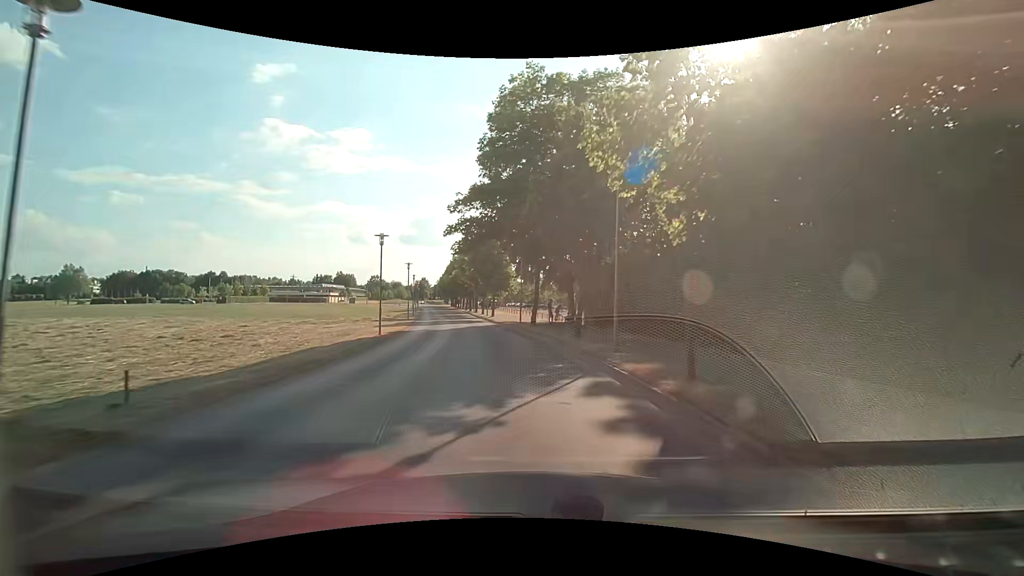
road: tertiary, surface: asphalt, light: Day
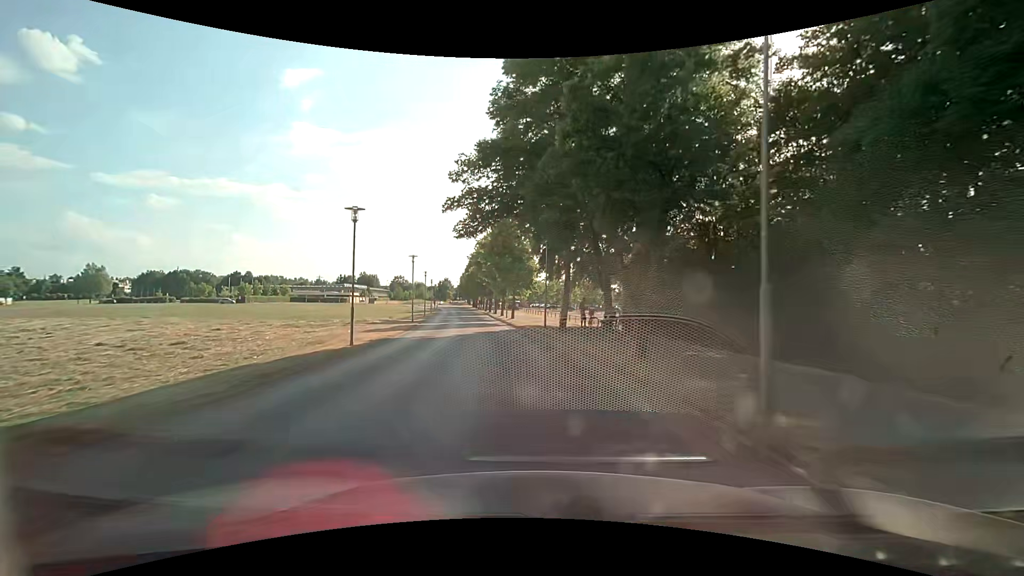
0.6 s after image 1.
(-0.2, +7.1) m; -2°
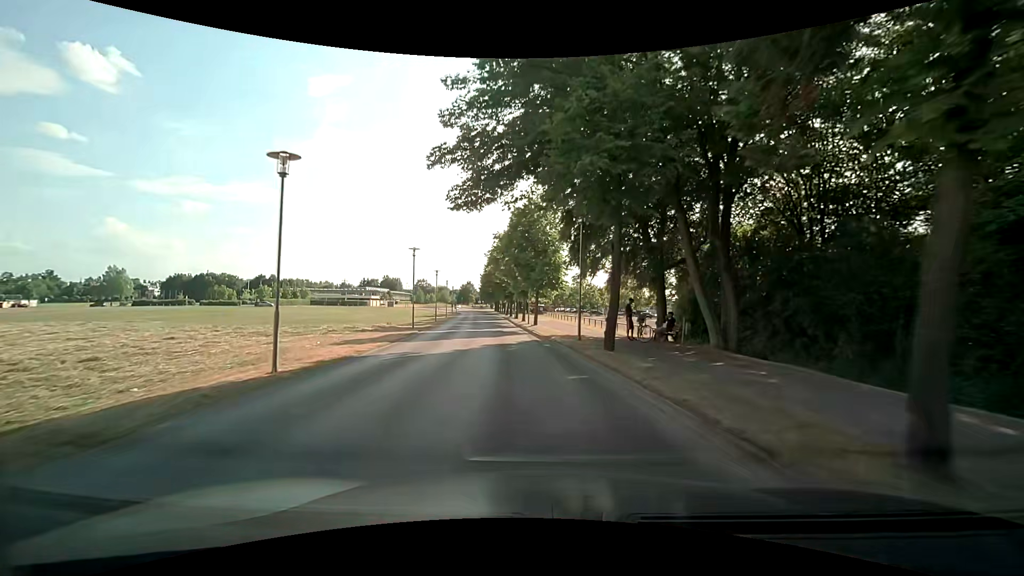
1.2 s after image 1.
(-0.2, +7.1) m; -3°
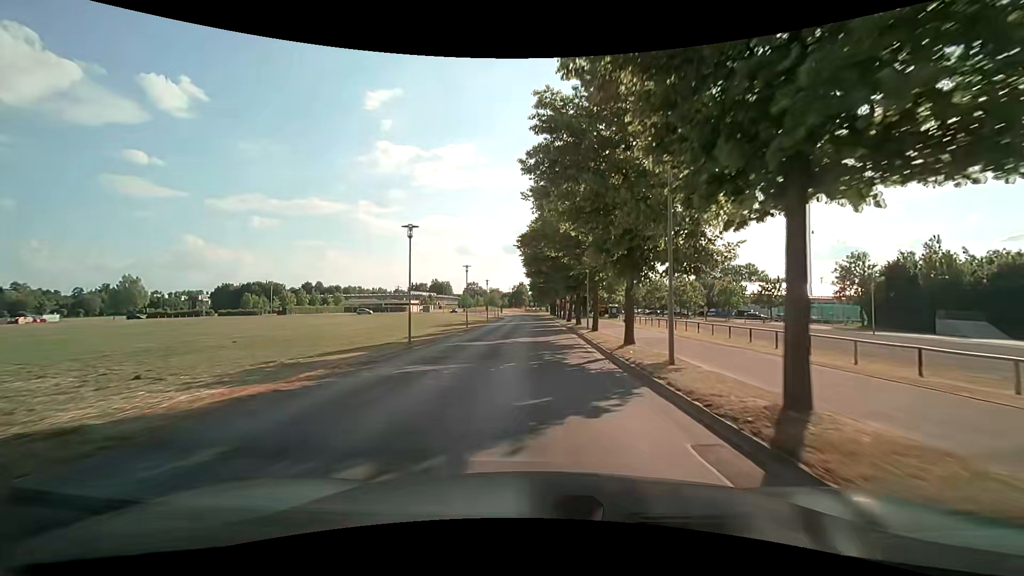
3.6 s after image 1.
(-2.1, +28.4) m; -6°
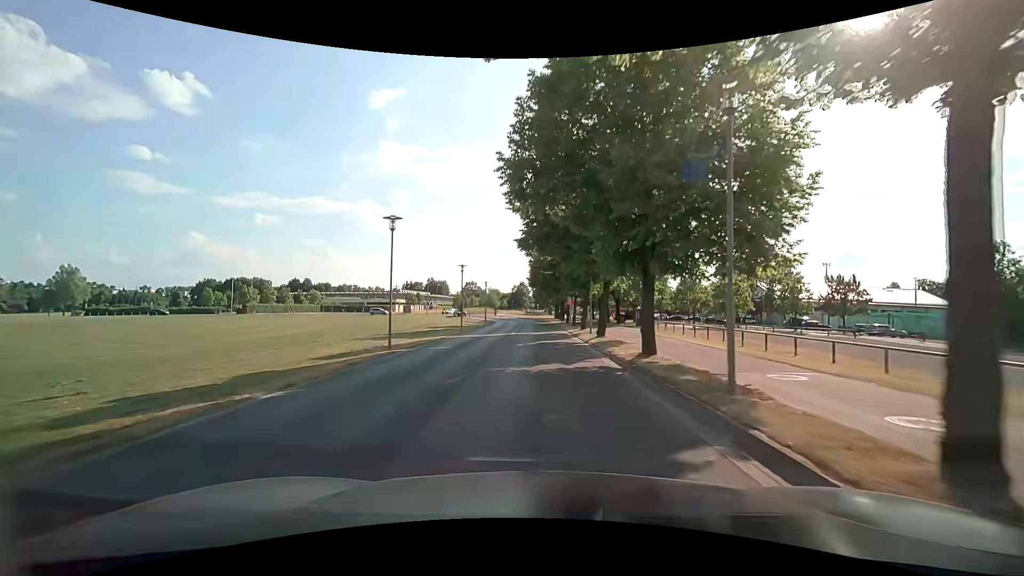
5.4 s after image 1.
(-0.2, +21.6) m; -1°
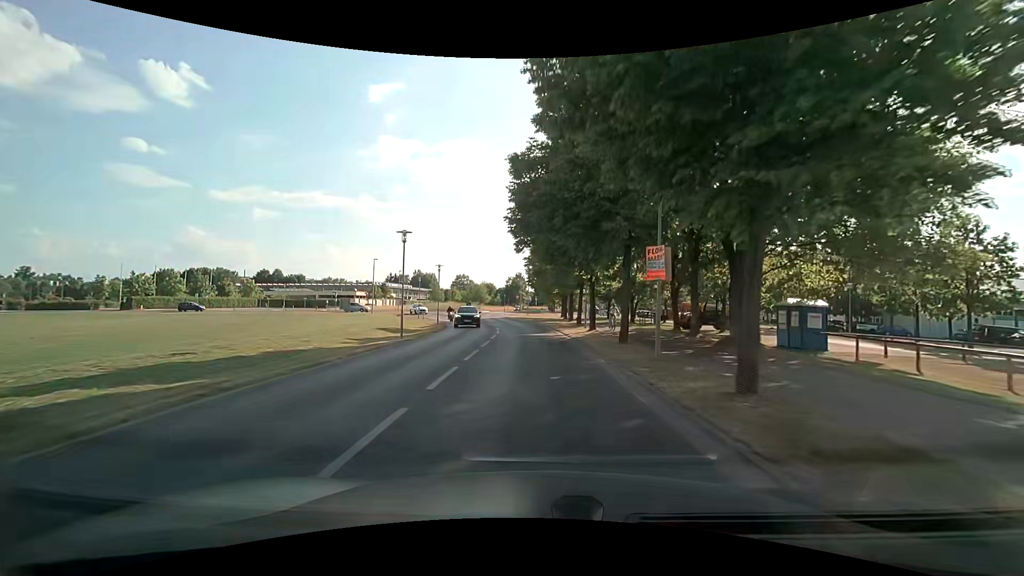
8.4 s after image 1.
(+0.3, +36.1) m; +1°
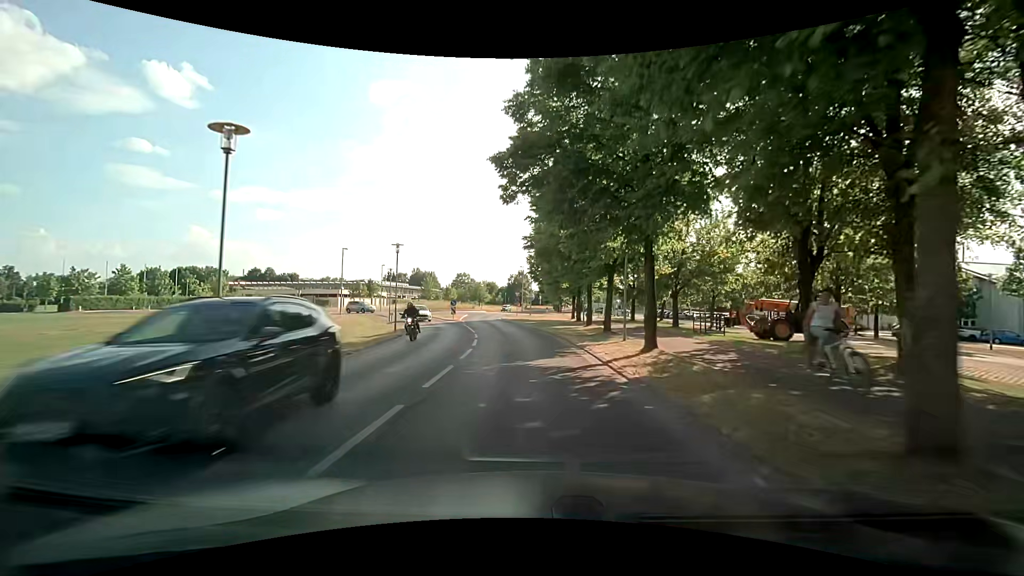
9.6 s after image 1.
(-0.1, +13.7) m; -1°
(0, +10) (-1, +20) (-2, +30) (-3, +40) (-4, +50) (-6, +60) (-4, +70) (-5, +79) (-8, +89) (-9, +99) m
